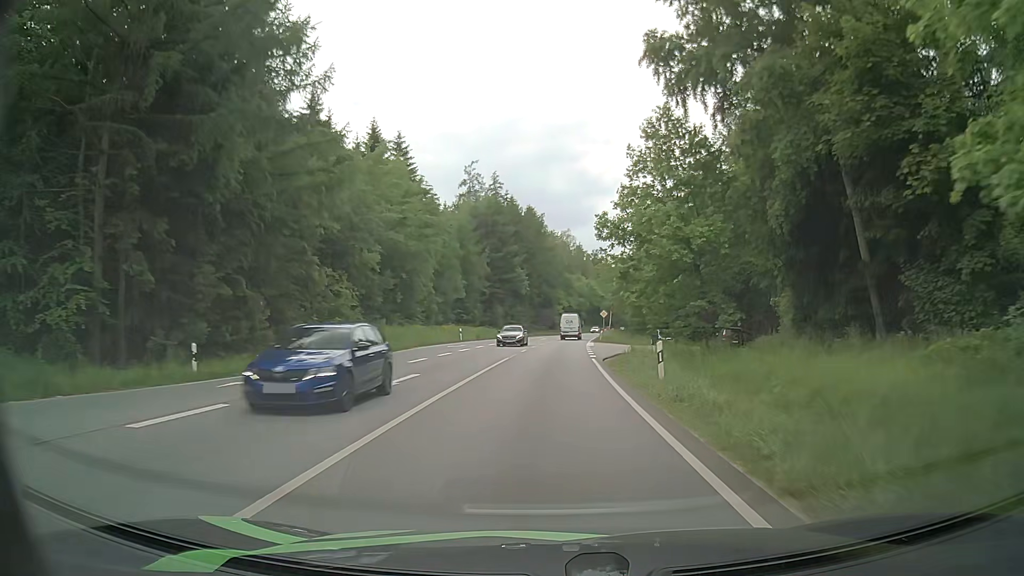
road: primary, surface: asphalt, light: Day
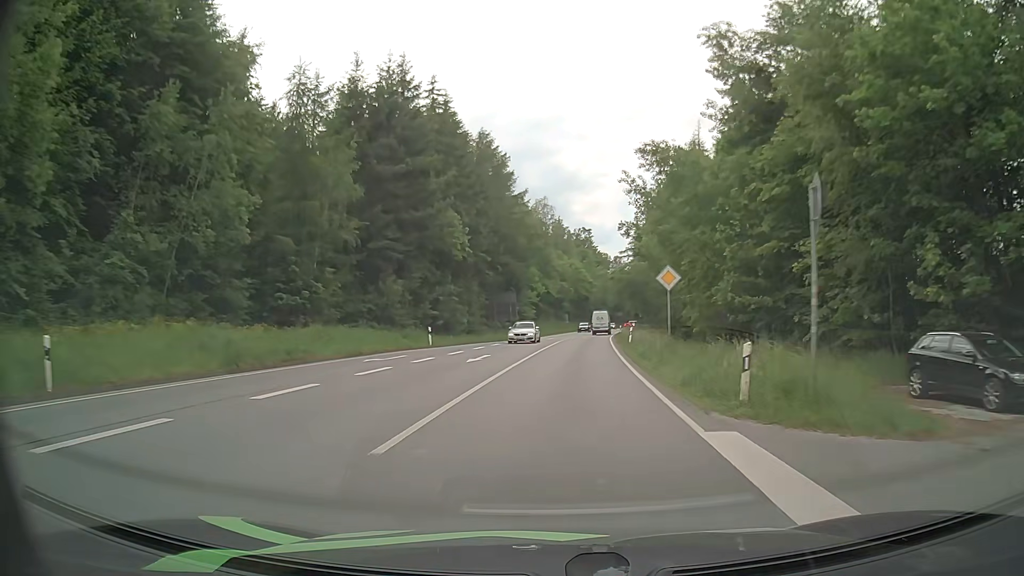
(+1.2, +50.6) m; +2°
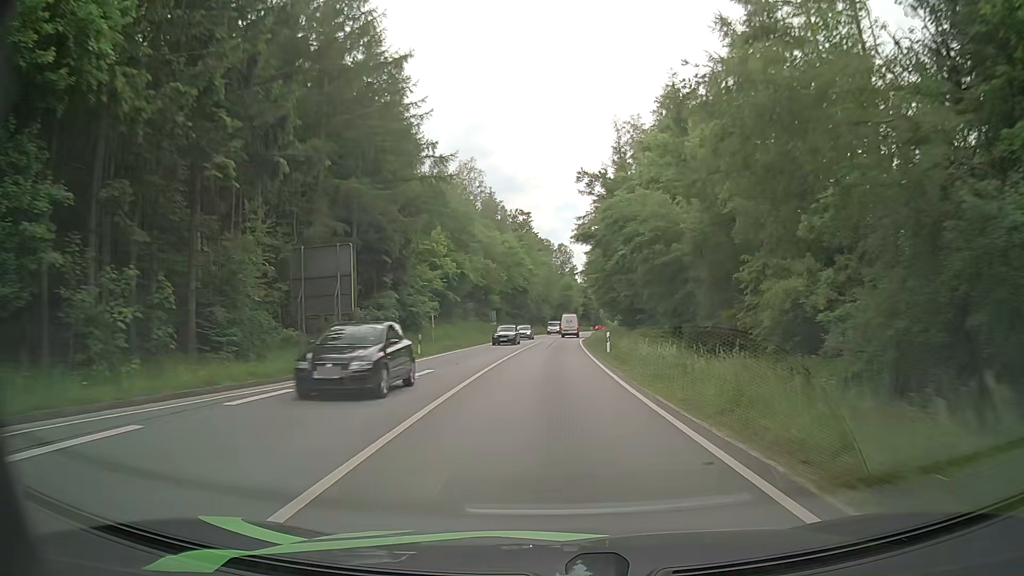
(+1.7, +41.9) m; +5°
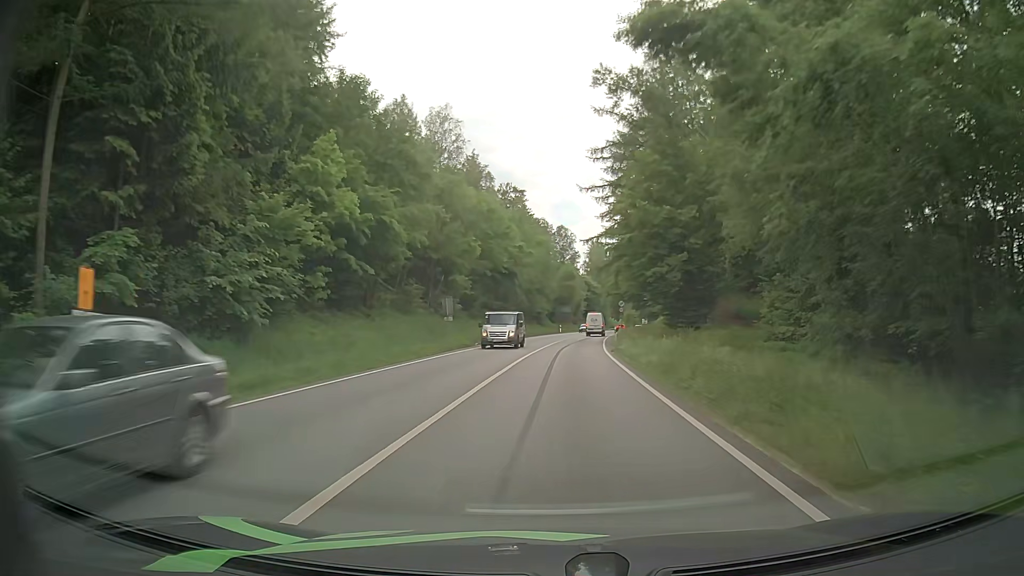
(+0.1, +31.1) m; +1°
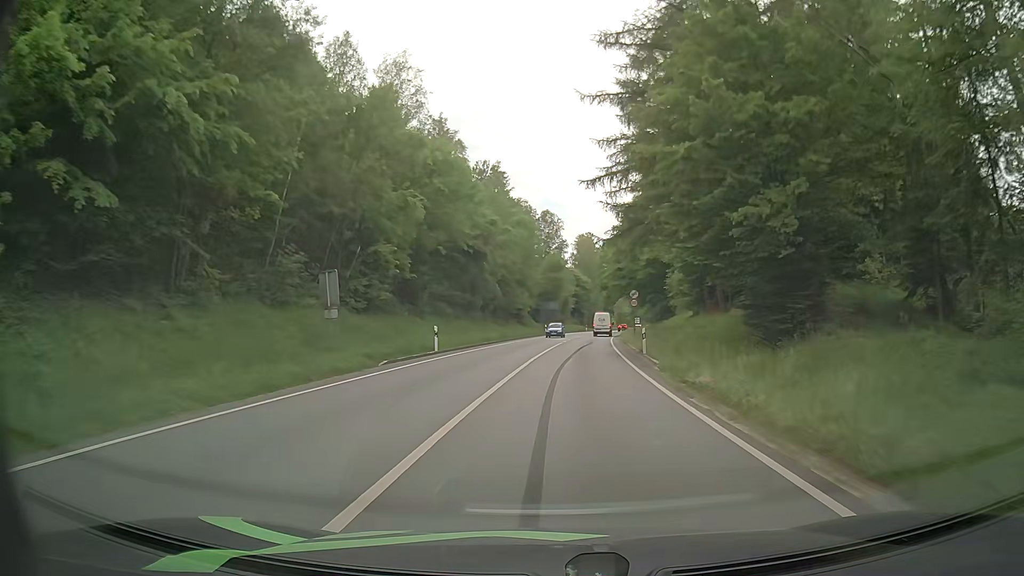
(+0.1, +20.7) m; +1°
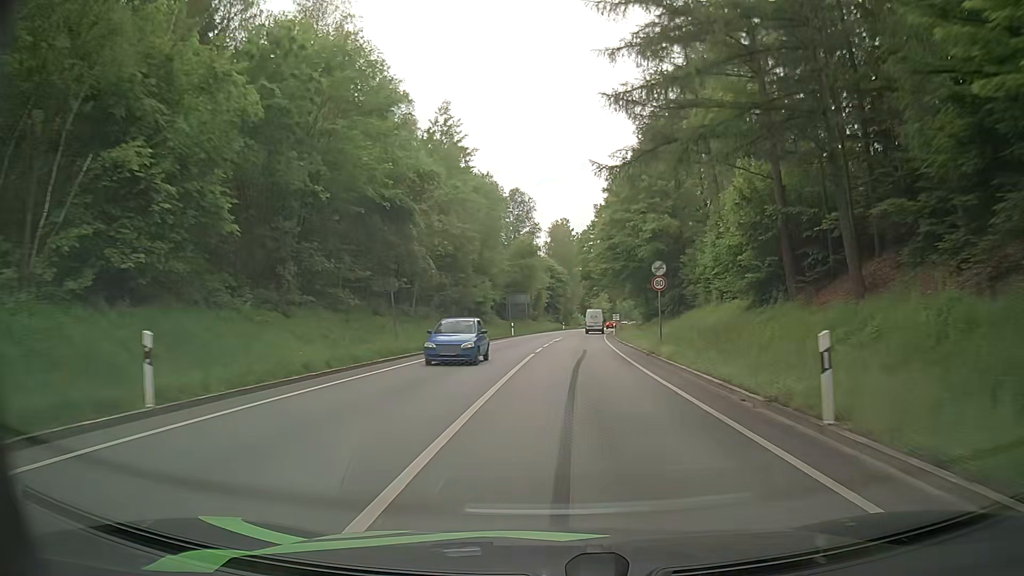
(+0.2, +20.4) m; +2°
